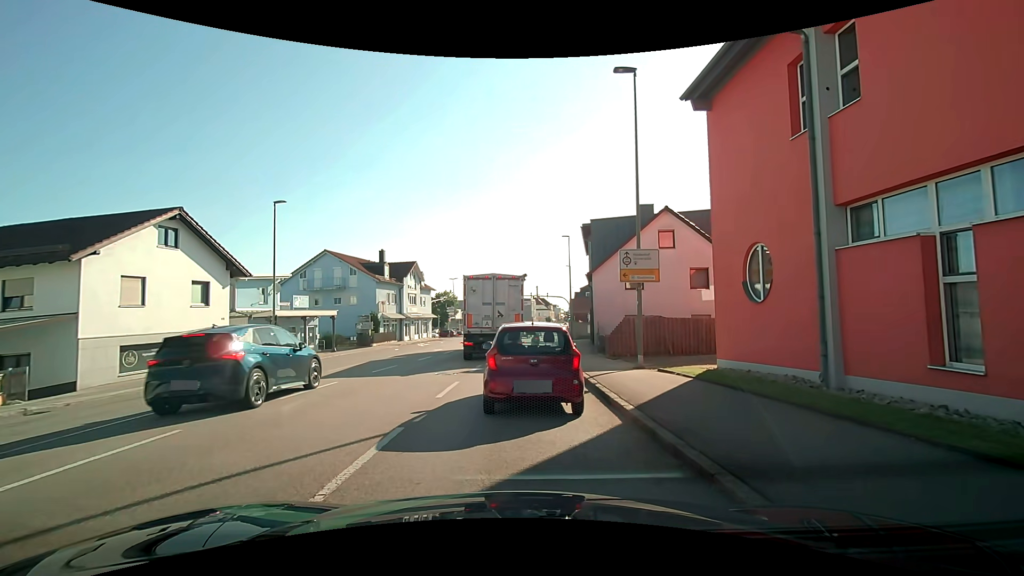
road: tertiary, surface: asphalt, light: Day
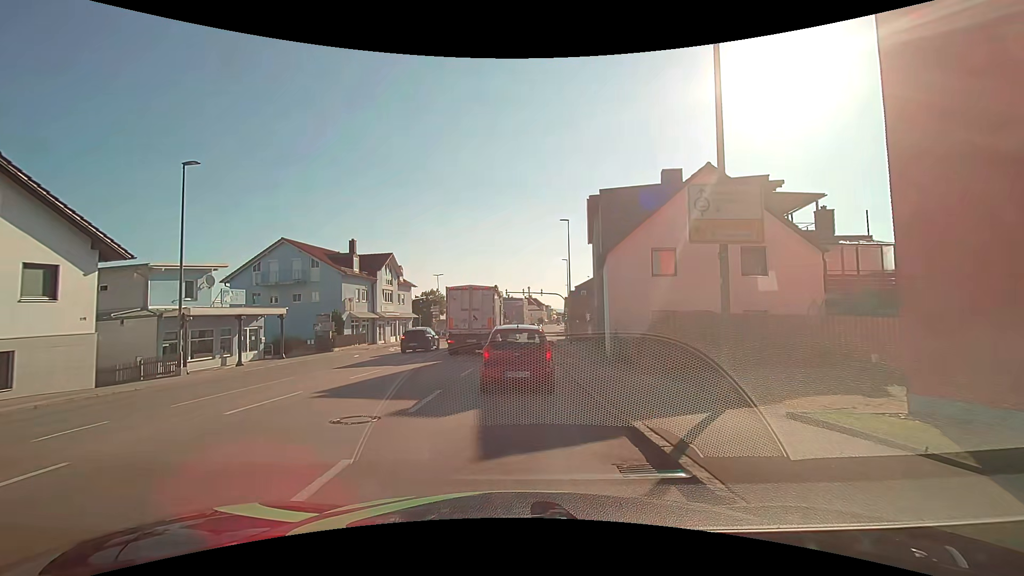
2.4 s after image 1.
(+0.5, +8.0) m; +4°
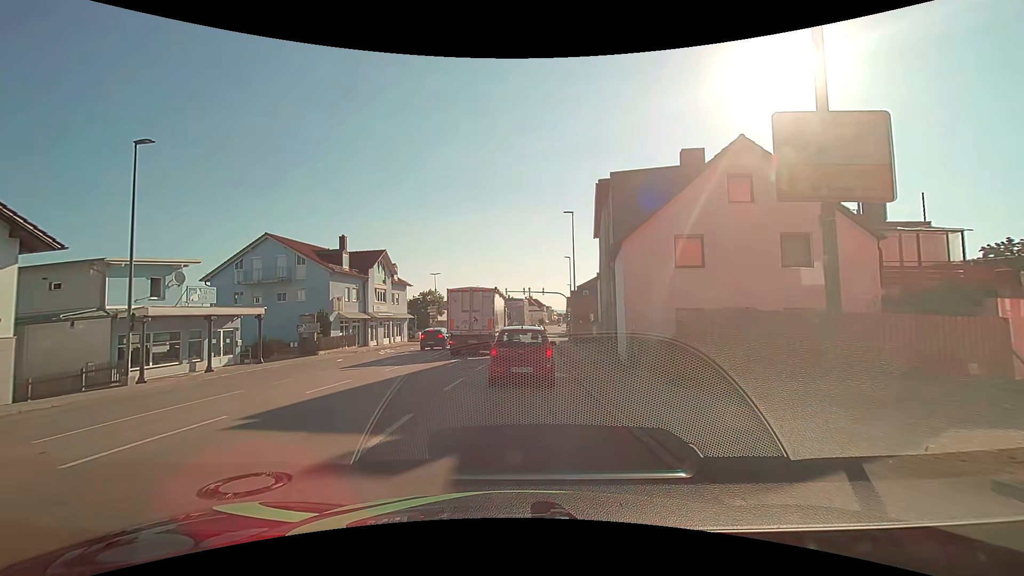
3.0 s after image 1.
(0.0, +3.2) m; 0°
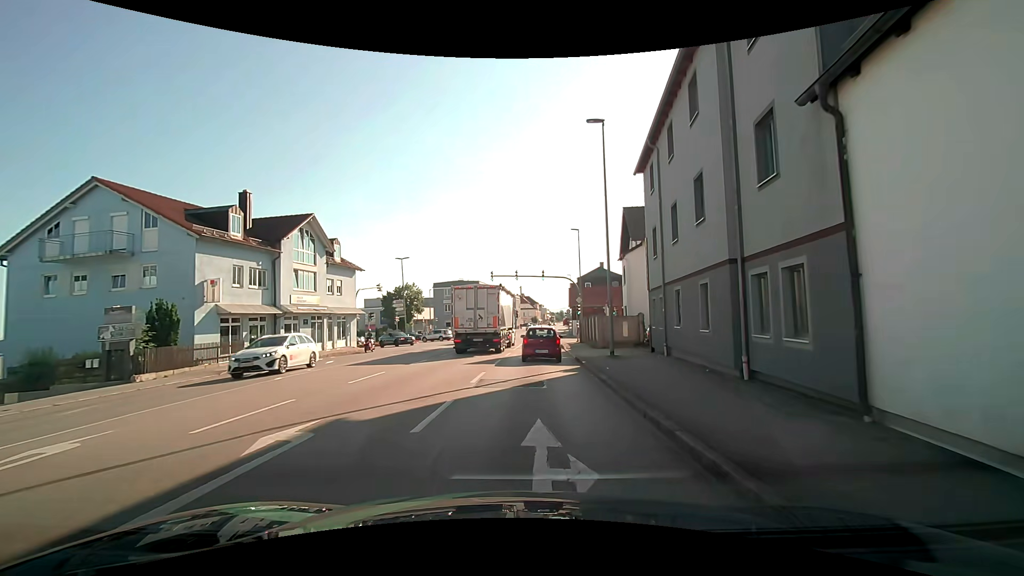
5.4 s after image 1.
(0.0, +17.1) m; +1°
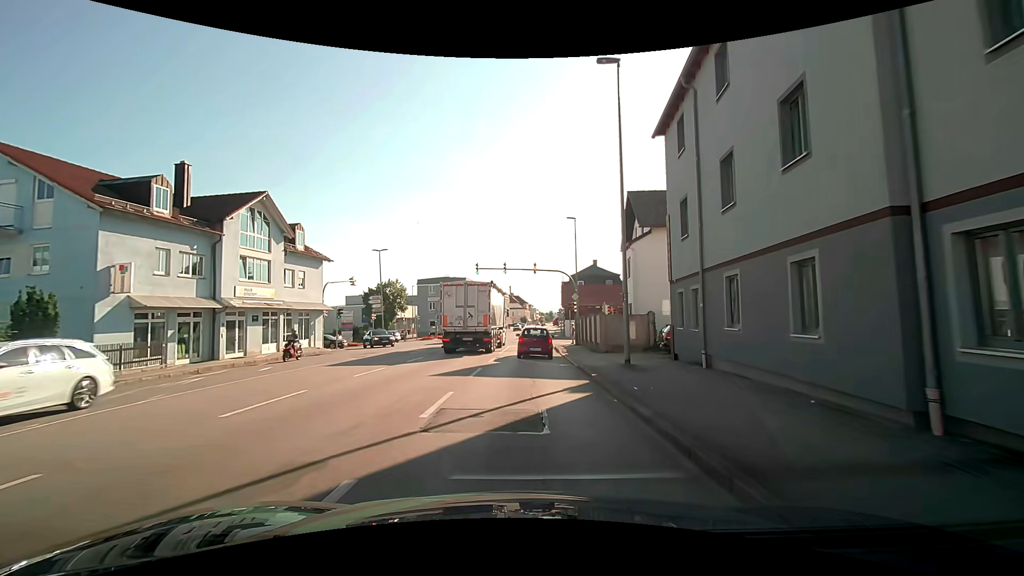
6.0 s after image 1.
(0.0, +5.2) m; +1°
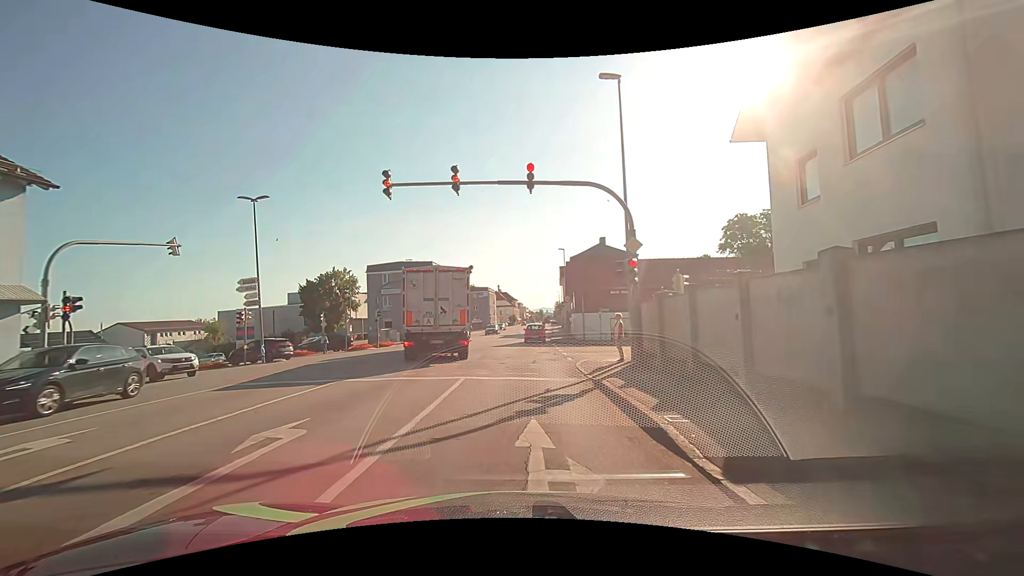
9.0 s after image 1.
(+0.6, +22.7) m; +3°
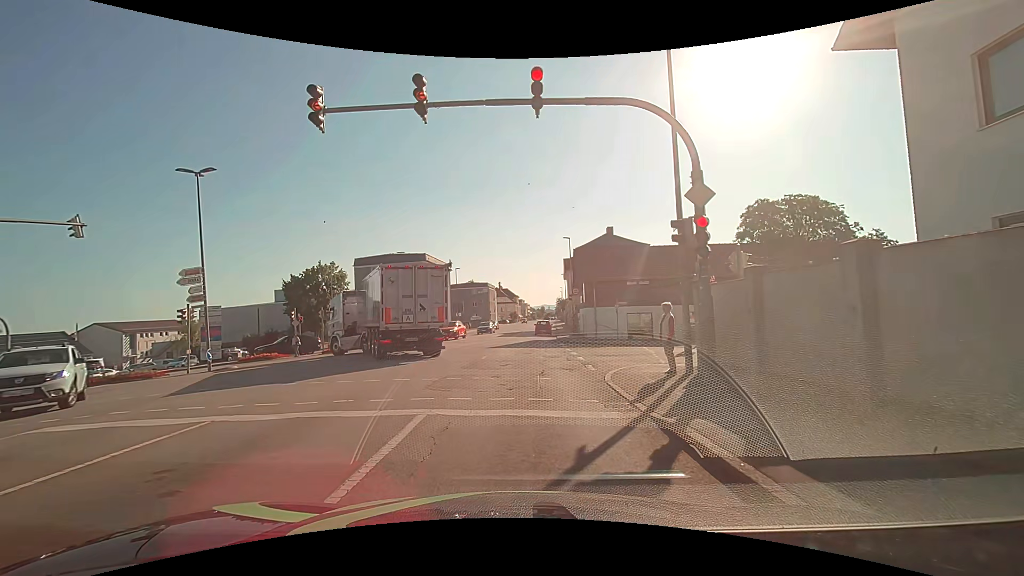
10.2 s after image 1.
(-0.1, +5.3) m; 0°
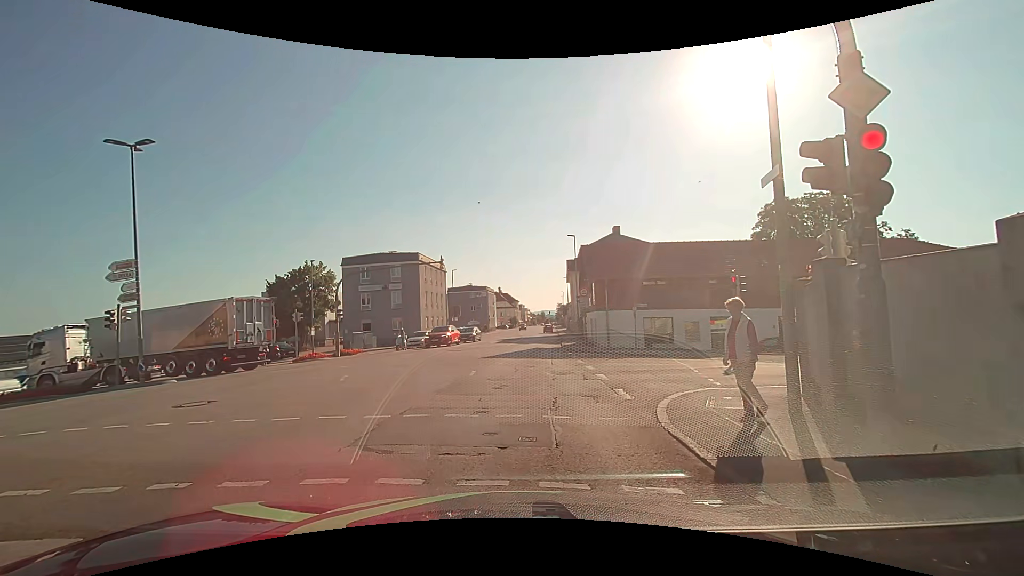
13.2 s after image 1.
(-0.1, +4.2) m; -2°
(0, +10) (+1, +20) (+2, +30) (+3, +40) (+4, +50) (+4, +60) (+4, +70) (+5, +80) (+5, +90) (+6, +100) m
